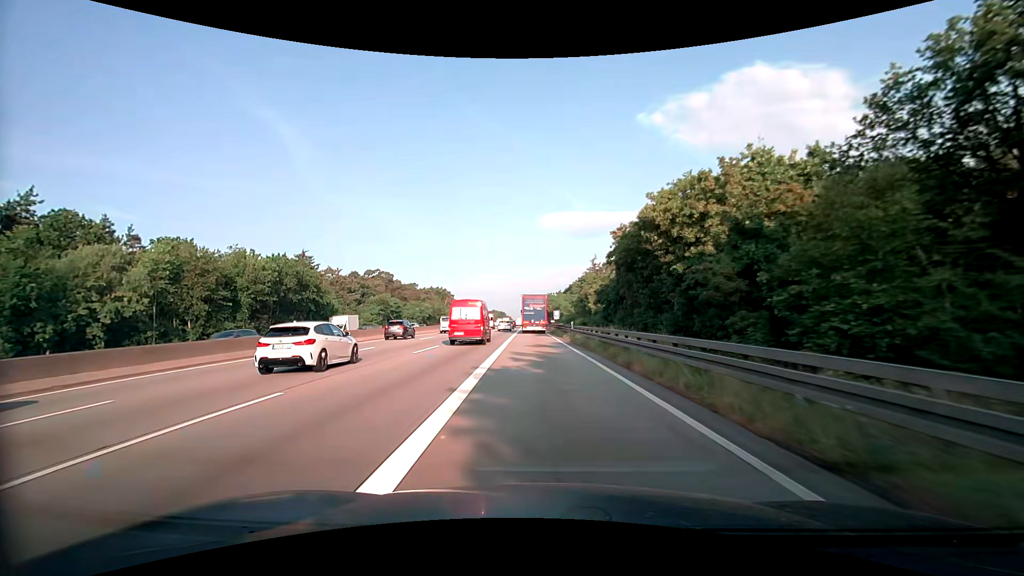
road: motorway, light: Day
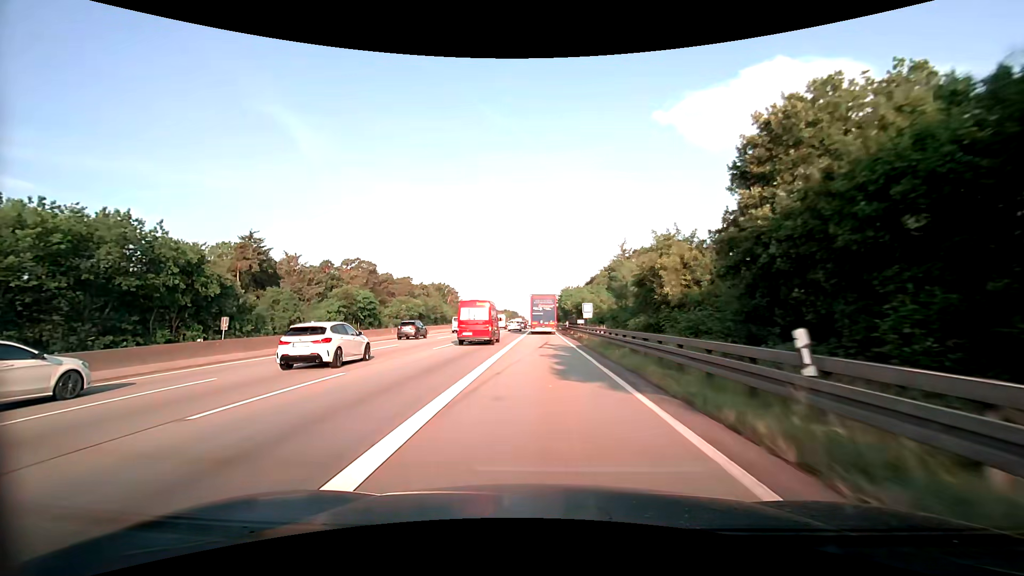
(-0.7, +32.7) m; -2°
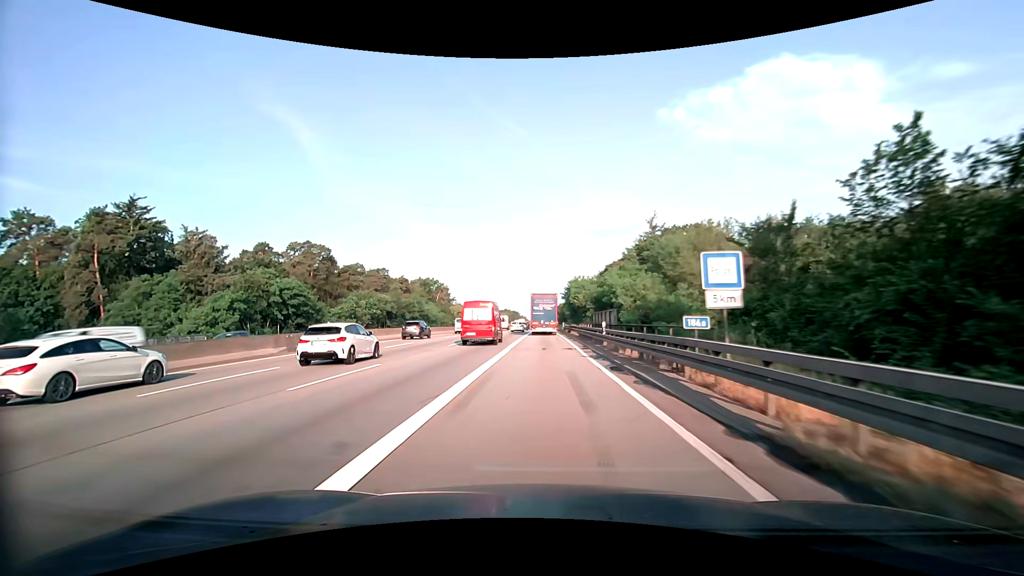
(-0.1, +32.7) m; 0°
(0, +10) (0, +20) (0, +30) (0, +40) (0, +50) (0, +60) (0, +70) (0, +80) (0, +90) (0, +100) m
